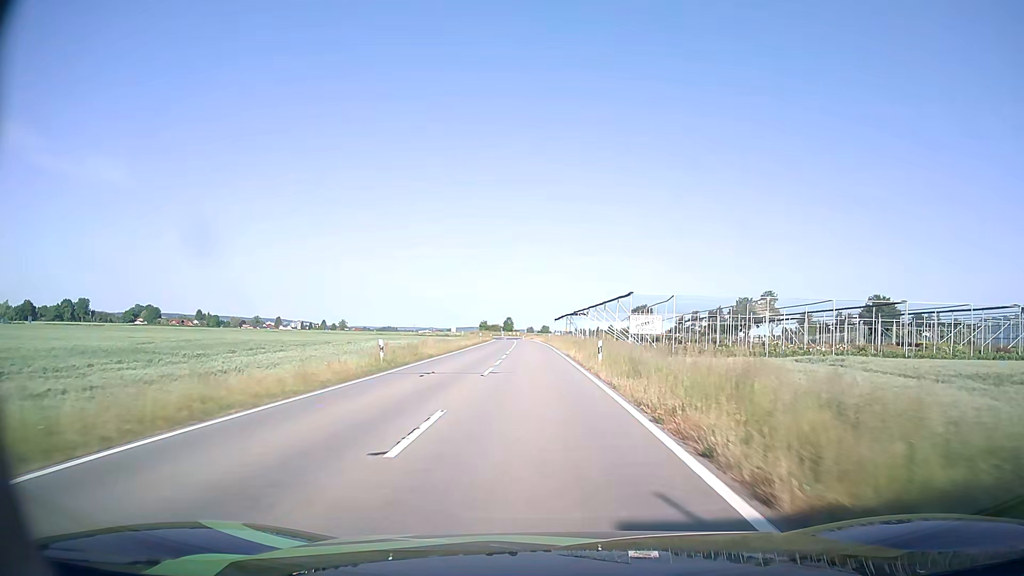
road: tertiary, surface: asphalt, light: Day
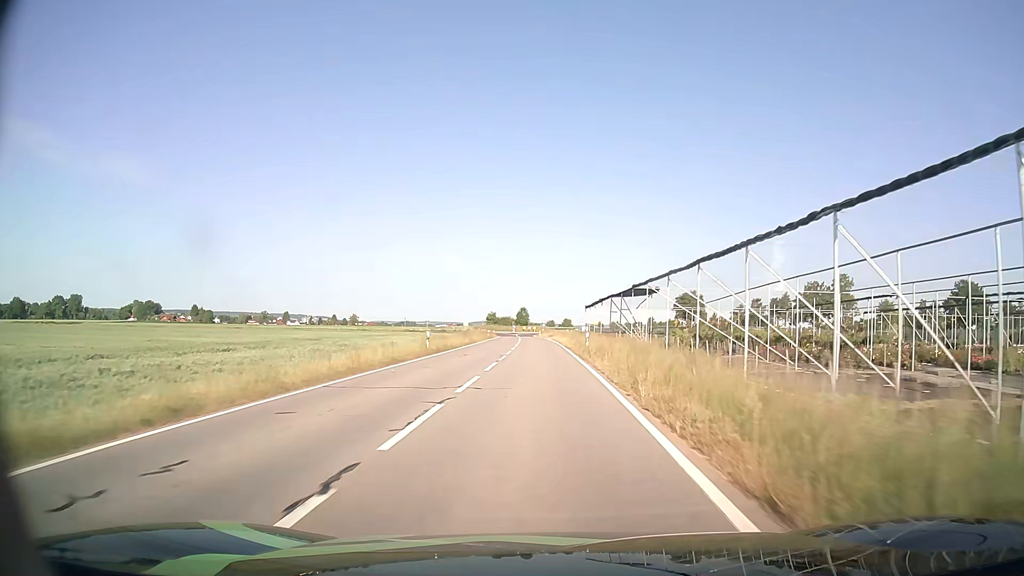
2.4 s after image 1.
(-0.7, +43.4) m; -2°
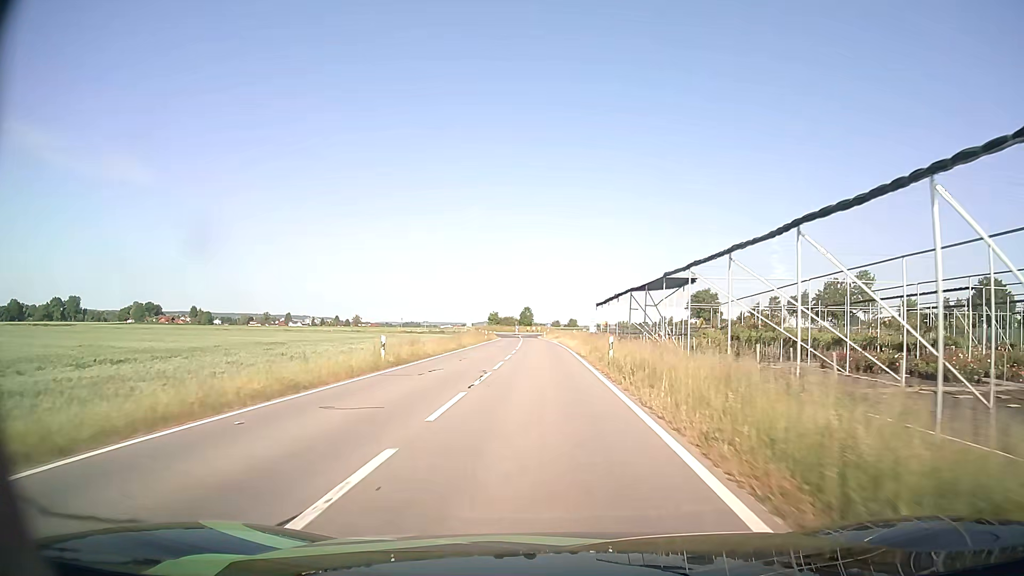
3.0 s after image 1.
(0.0, +10.0) m; 0°
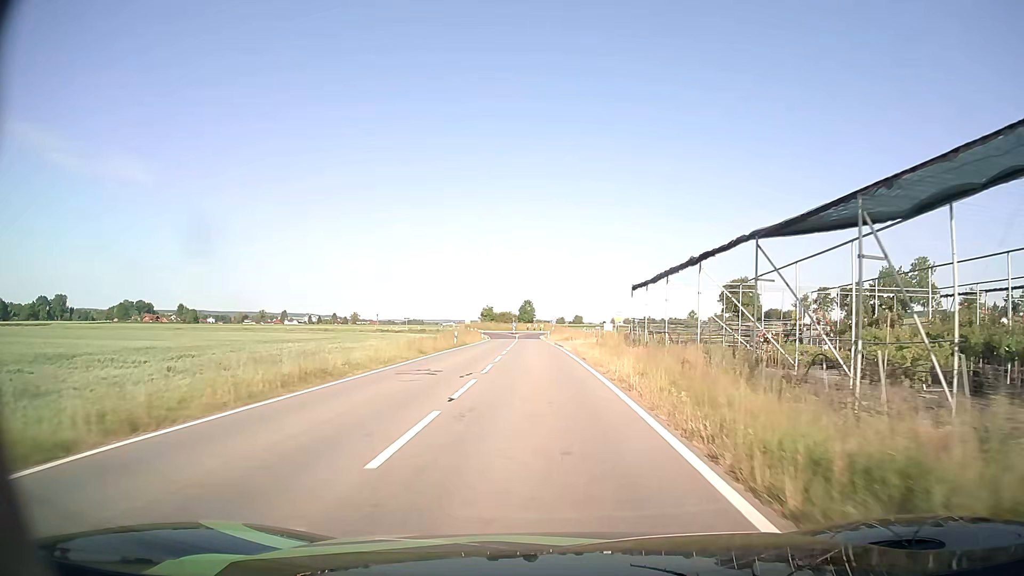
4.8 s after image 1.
(-0.1, +27.3) m; 0°
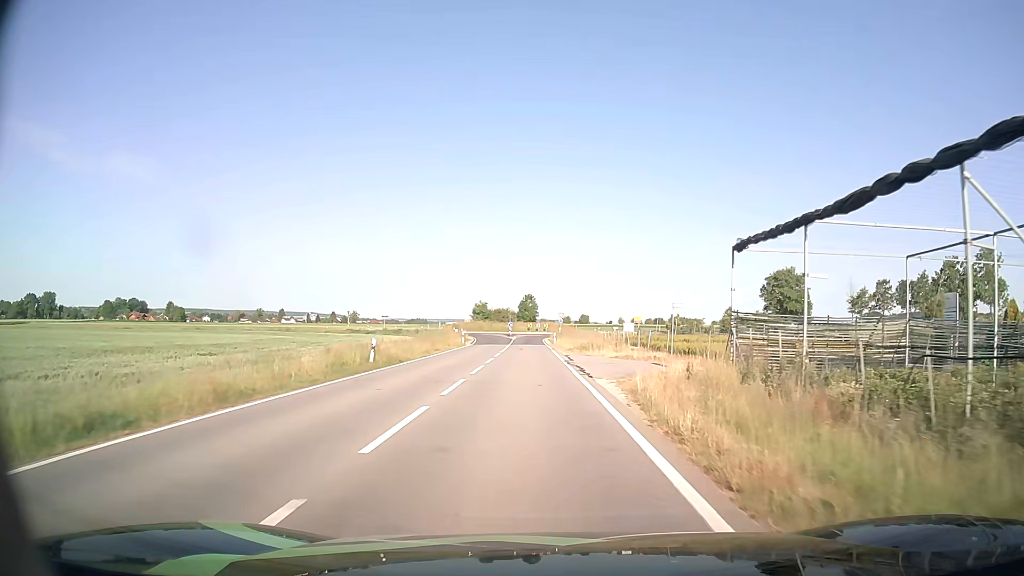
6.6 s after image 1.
(-0.1, +23.4) m; -1°
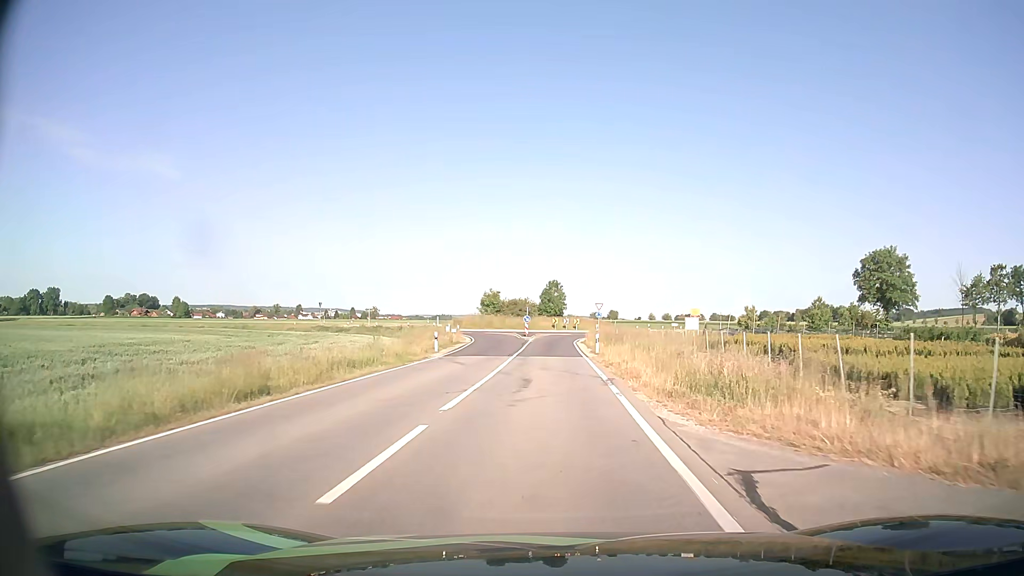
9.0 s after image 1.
(-0.4, +26.6) m; -2°
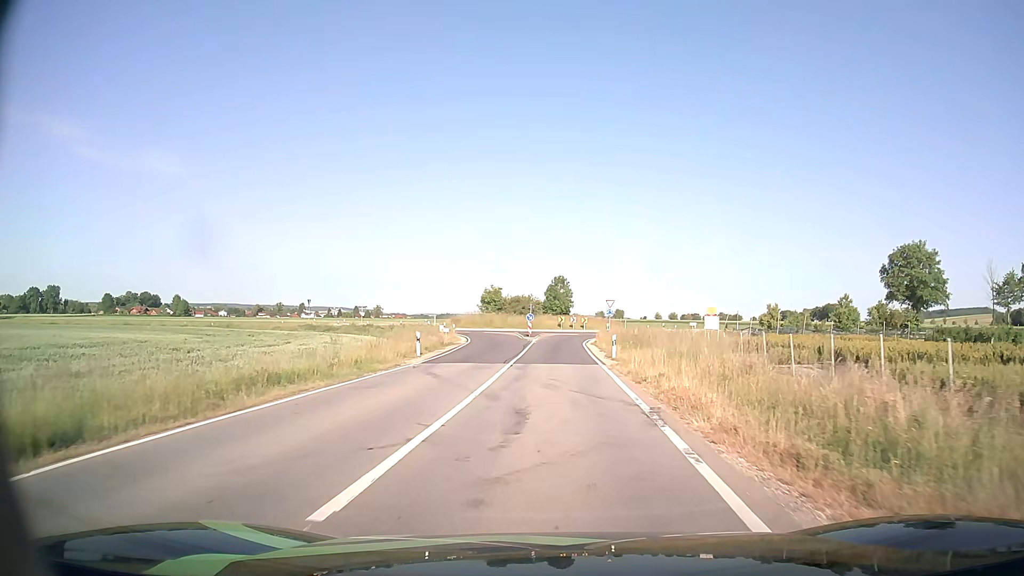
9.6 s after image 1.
(0.0, +6.2) m; 0°
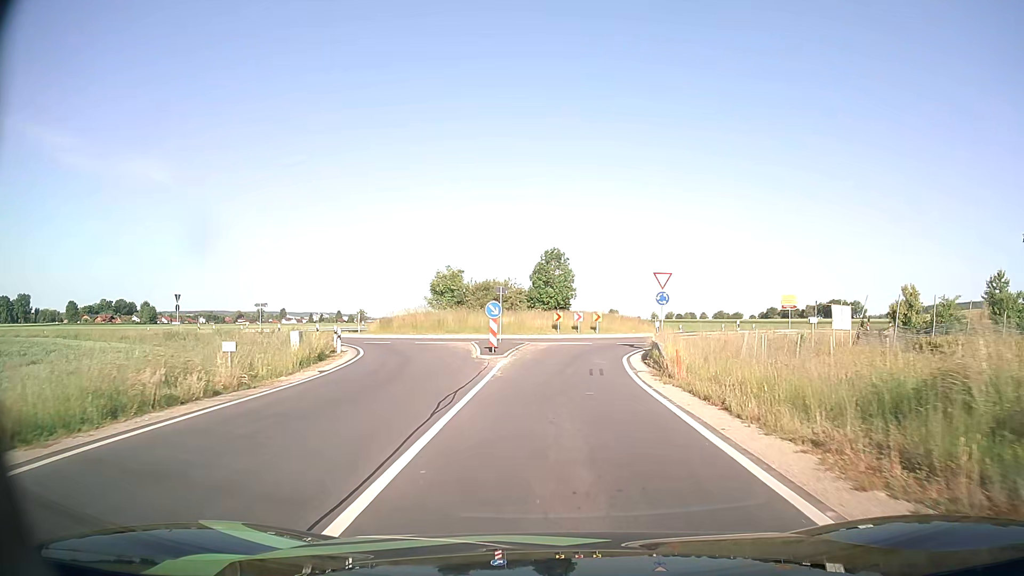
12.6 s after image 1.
(+0.1, +30.0) m; +1°
(0, +10) (0, +20) (+2, +30) (+7, +39) (+12, +47) (+14, +57) (+10, +66) (+2, +71) (-8, +71) (-17, +66) m
